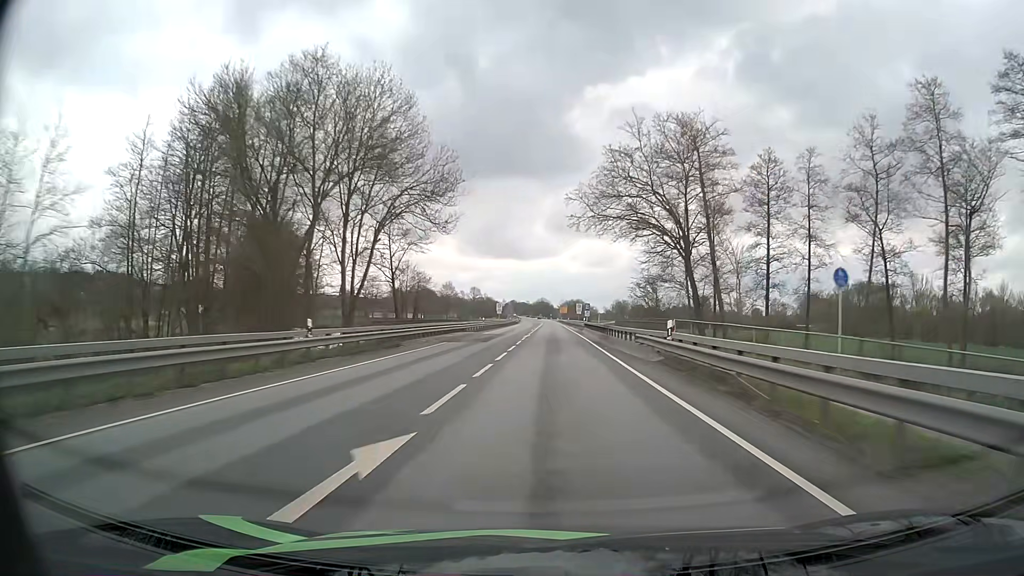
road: primary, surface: asphalt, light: Day
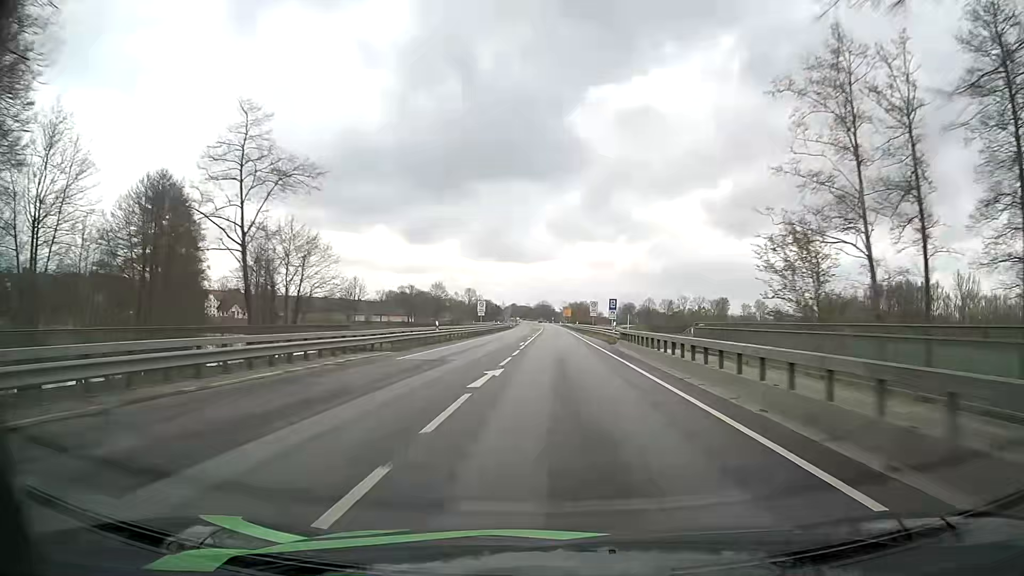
(-0.1, +31.4) m; 0°
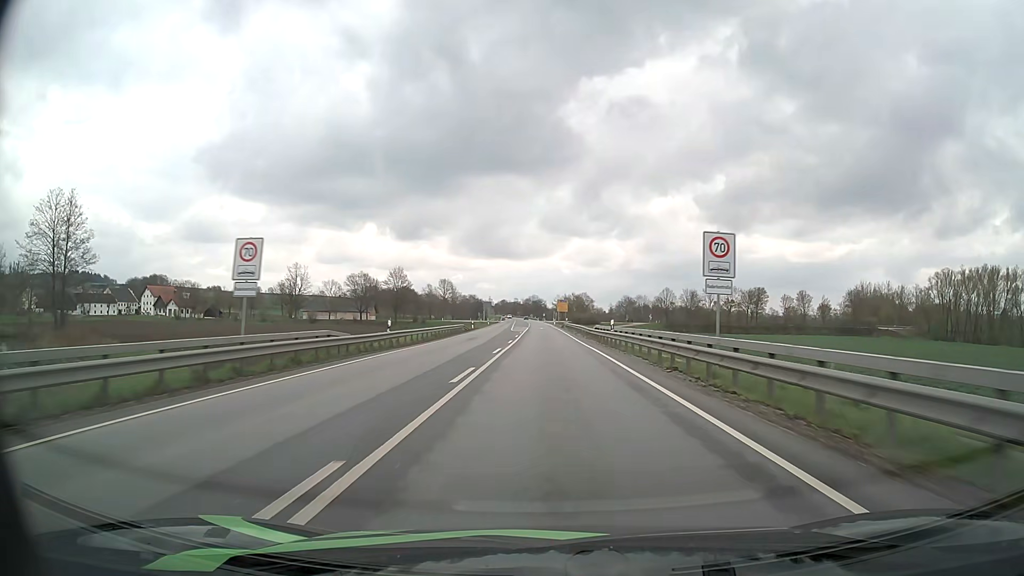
(+0.4, +59.4) m; +1°
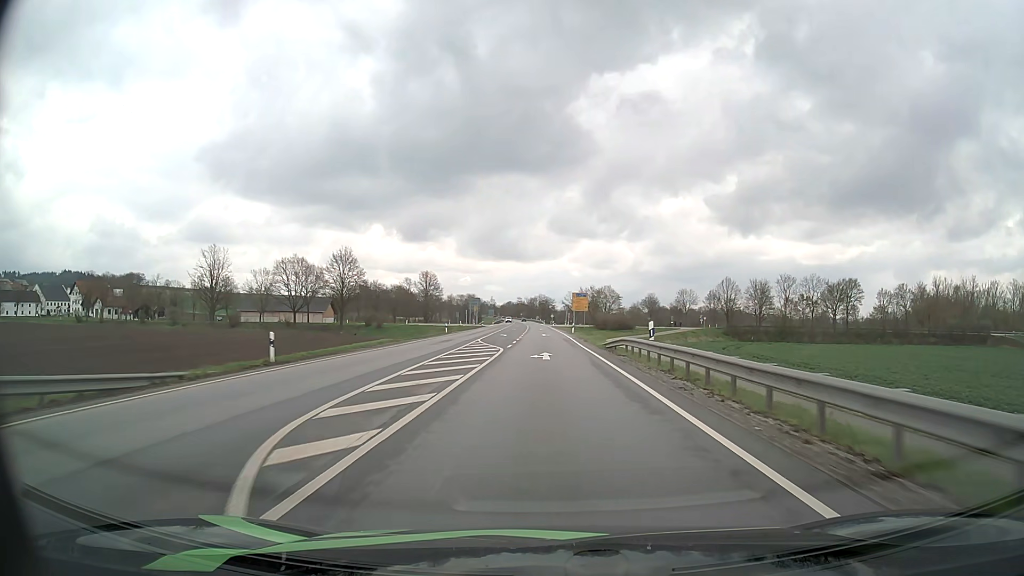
(-0.4, +64.5) m; -1°
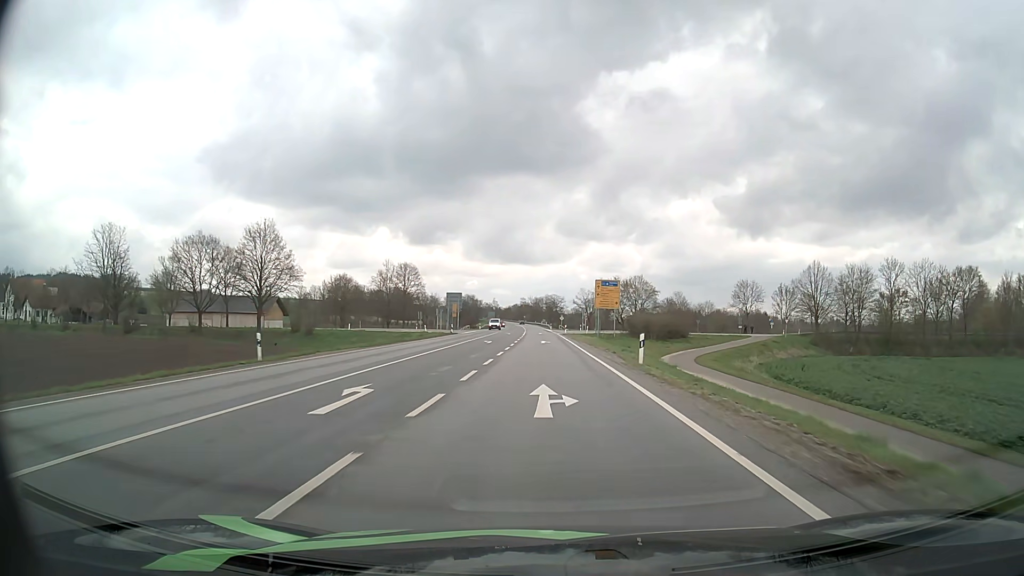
(-0.1, +48.4) m; -1°
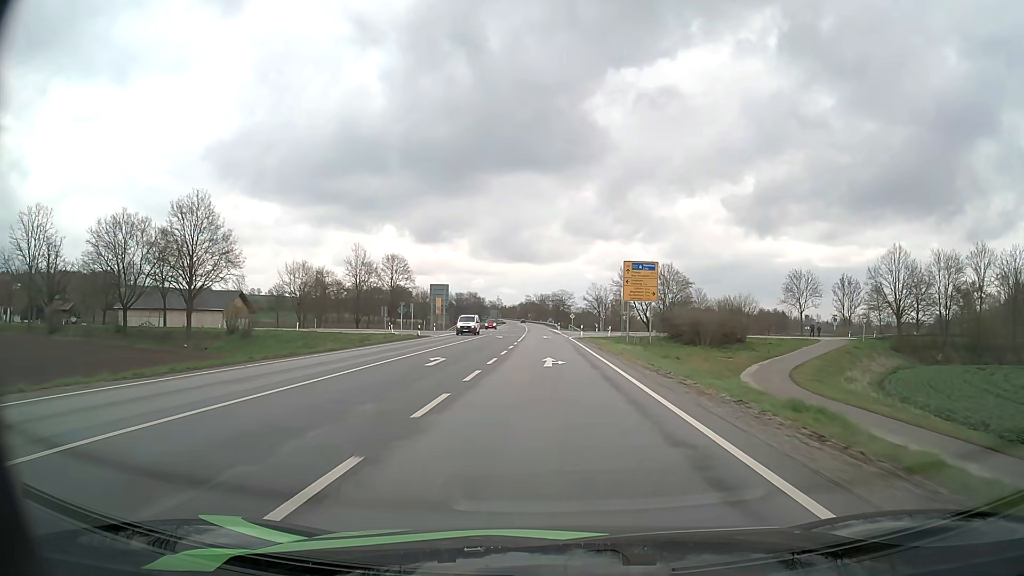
(-0.1, +24.4) m; 0°
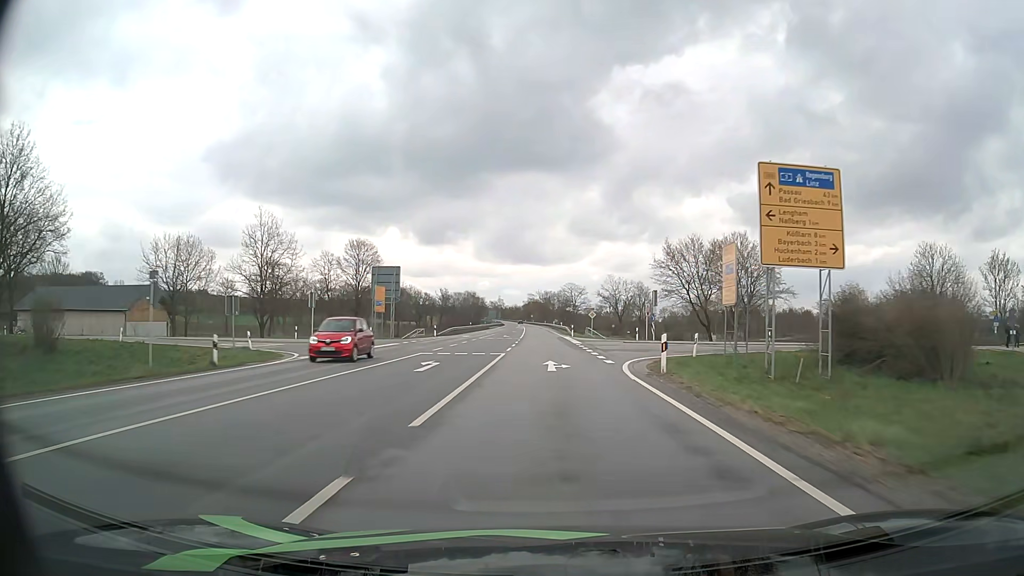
(-0.2, +36.8) m; 0°
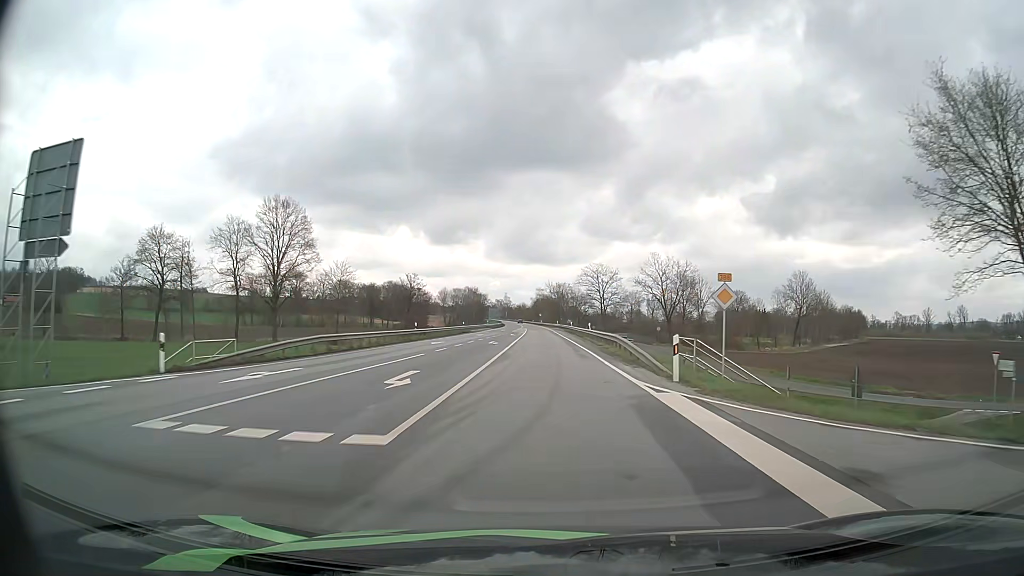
(-0.3, +49.3) m; -1°
(0, +10) (0, +20) (0, +30) (0, +40) (0, +50) (-1, +60) (-1, +70) (-1, +80) (-1, +90) (-1, +100) m
